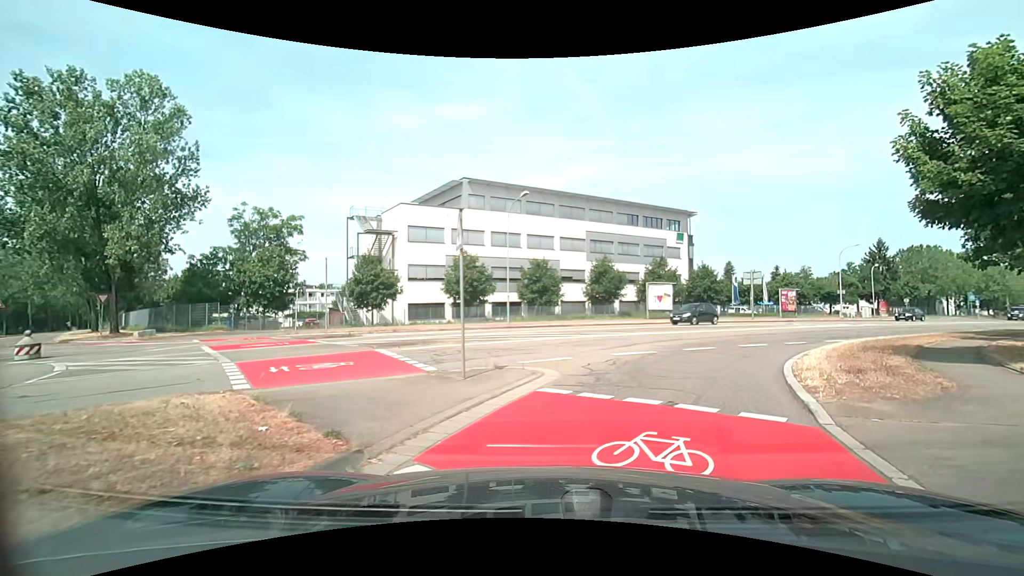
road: tertiary_link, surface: asphalt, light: Day
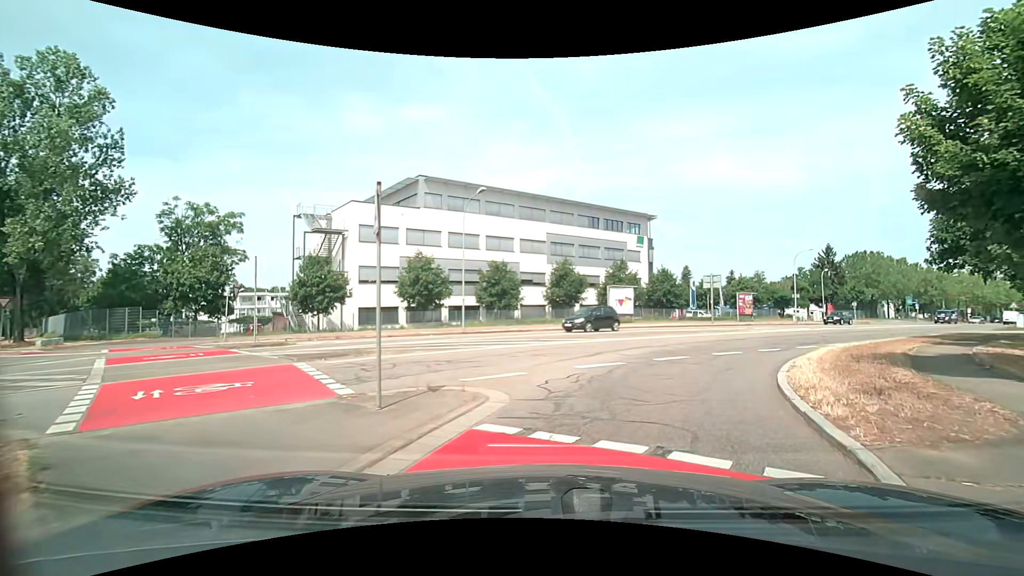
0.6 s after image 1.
(+0.2, +2.3) m; +7°
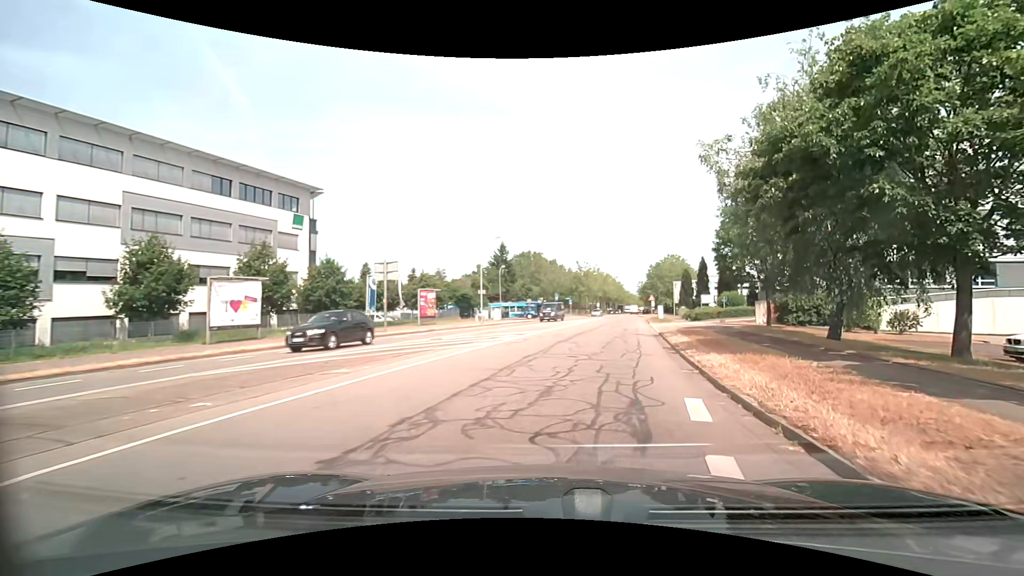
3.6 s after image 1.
(+5.3, +18.3) m; +34°
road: tertiary
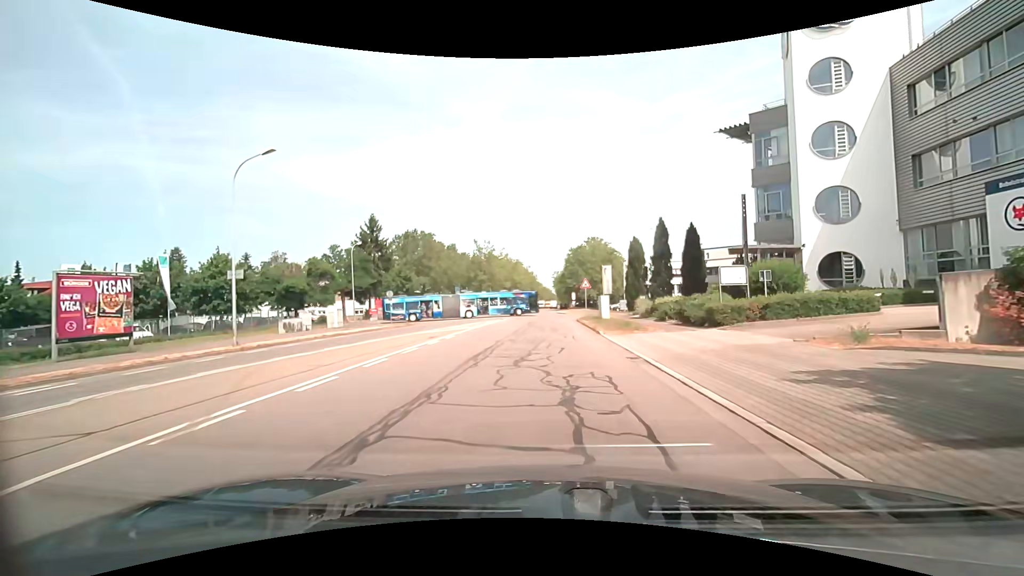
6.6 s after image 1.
(+4.2, +27.6) m; +11°
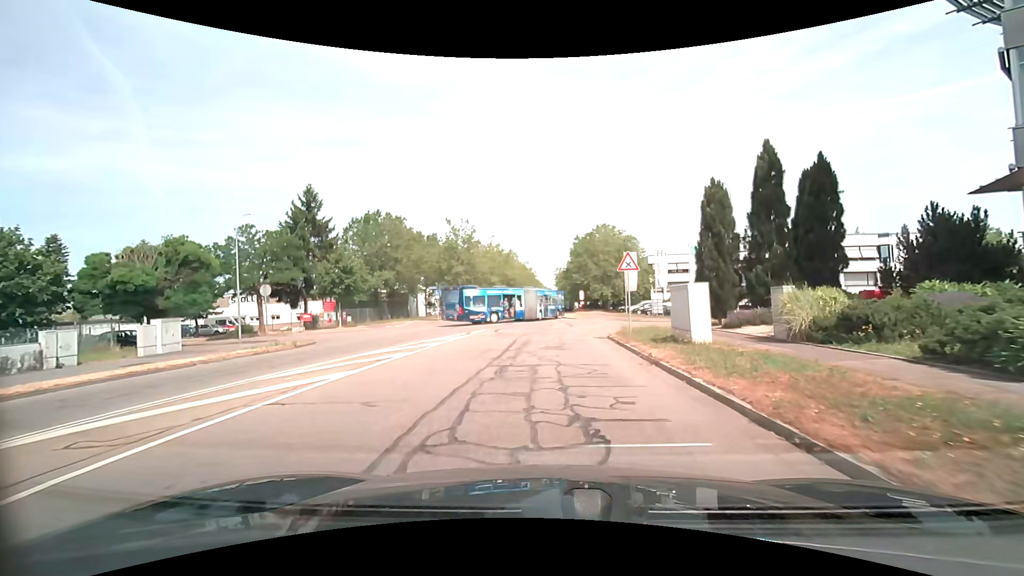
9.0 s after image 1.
(+0.2, +20.0) m; 0°
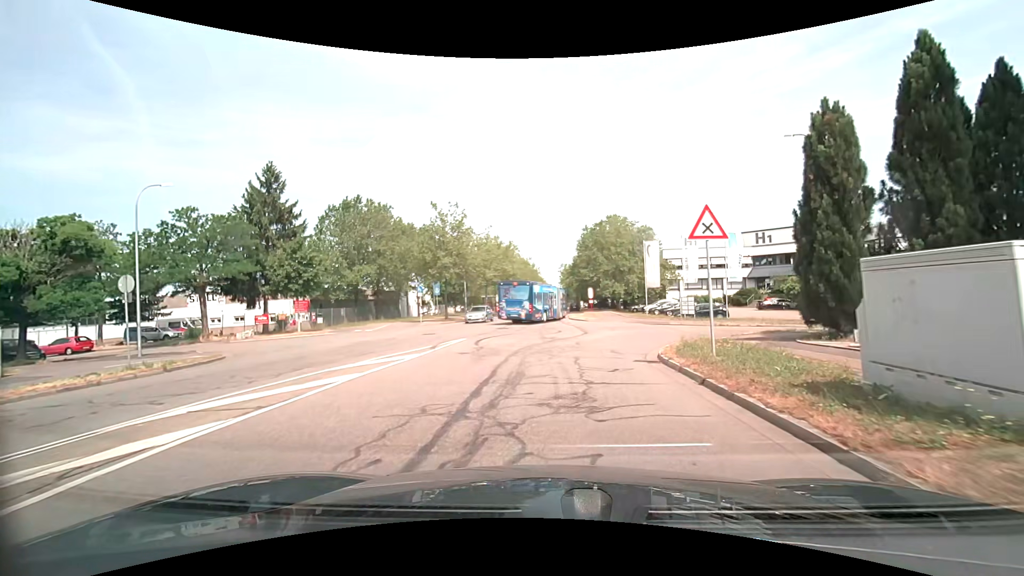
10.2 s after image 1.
(0.0, +8.6) m; -1°
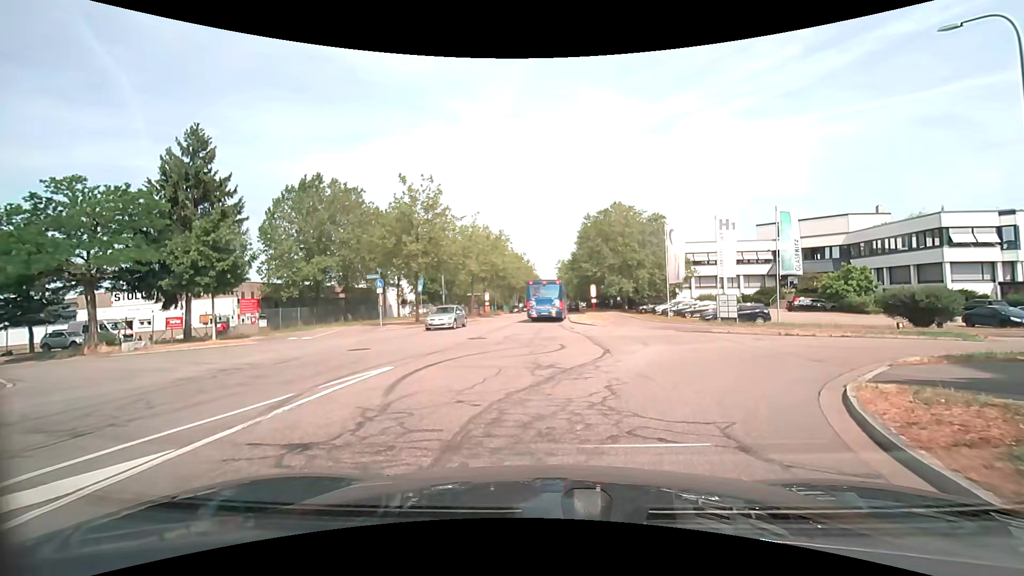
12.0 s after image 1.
(+0.1, +9.1) m; +1°
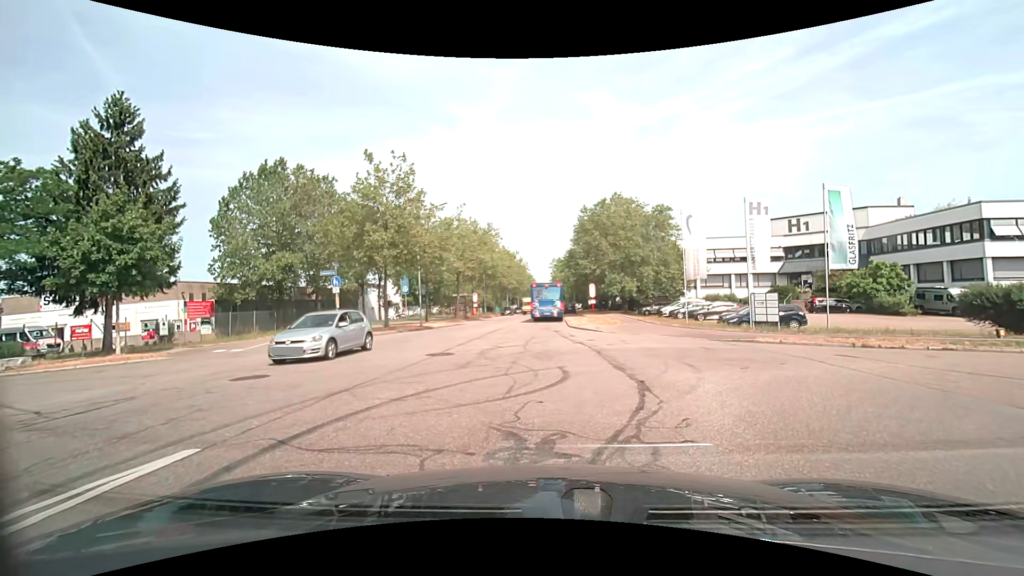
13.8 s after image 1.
(0.0, +6.0) m; -1°
(0, +10) (0, +20) (0, +30) (0, +40) (+1, +50) (+1, +60) (+1, +70) (+2, +80) (+2, +90) (+2, +100) m
